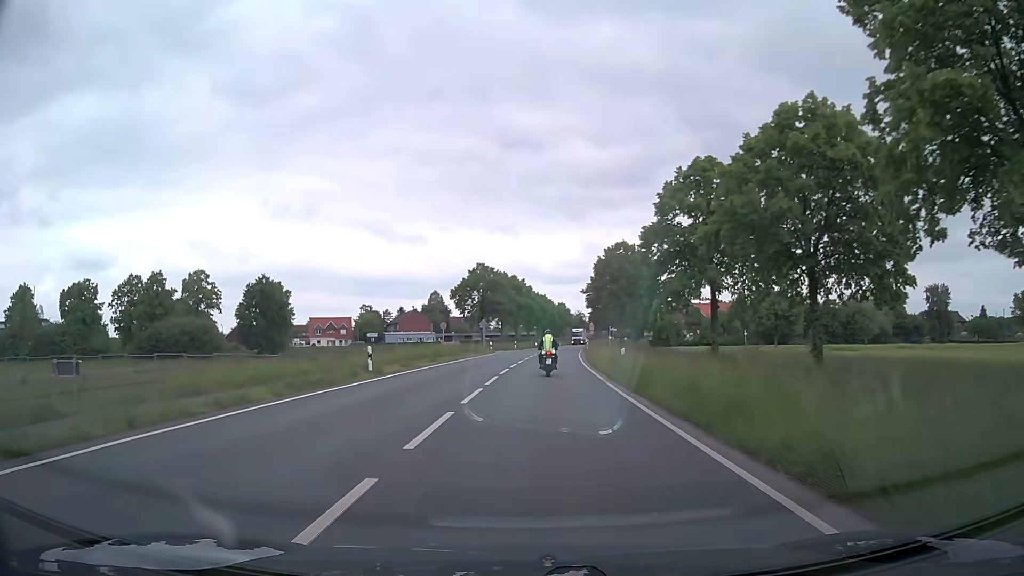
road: secondary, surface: asphalt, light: Day
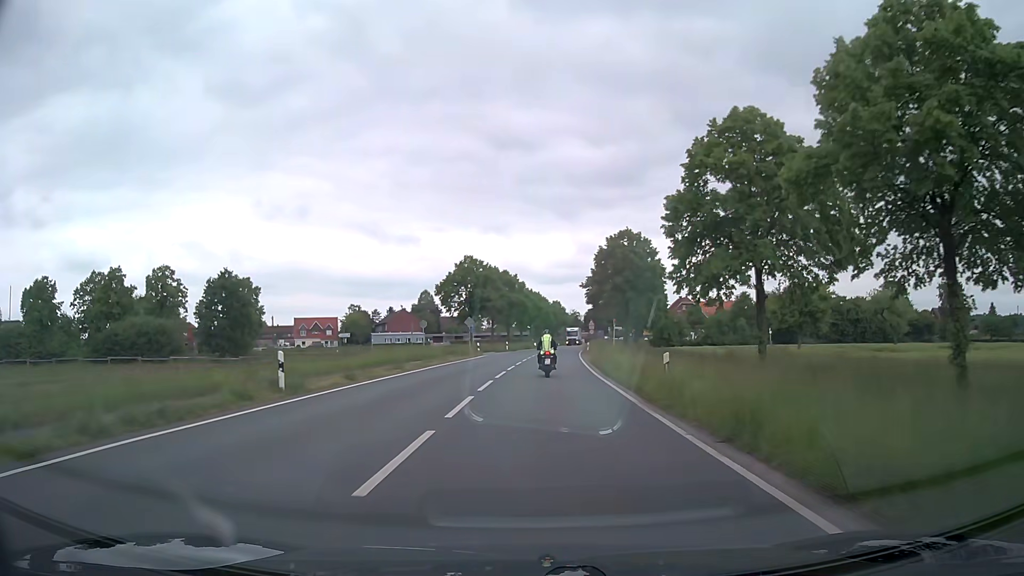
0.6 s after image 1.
(+0.1, +8.3) m; +1°
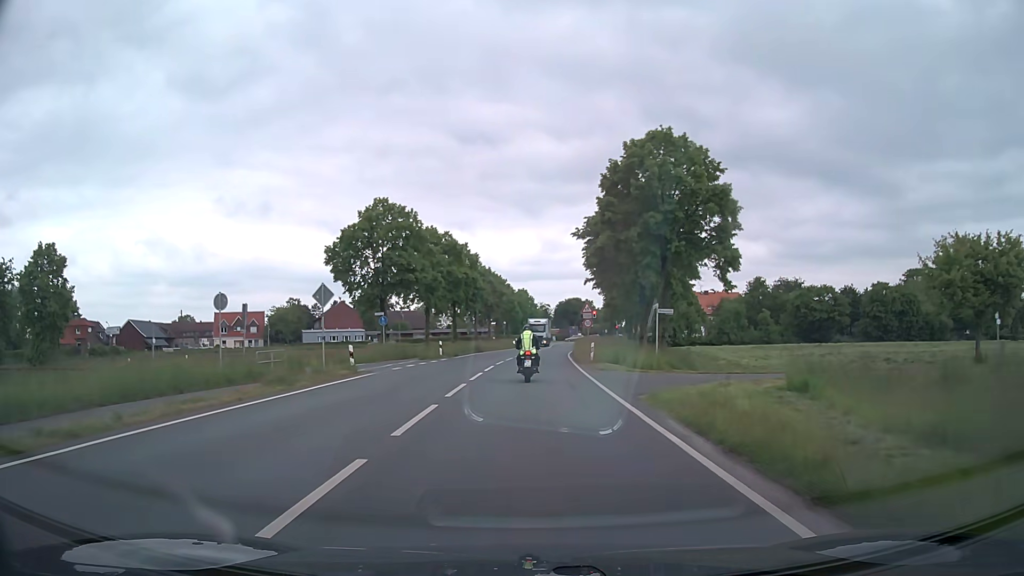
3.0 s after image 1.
(+1.0, +32.5) m; +3°
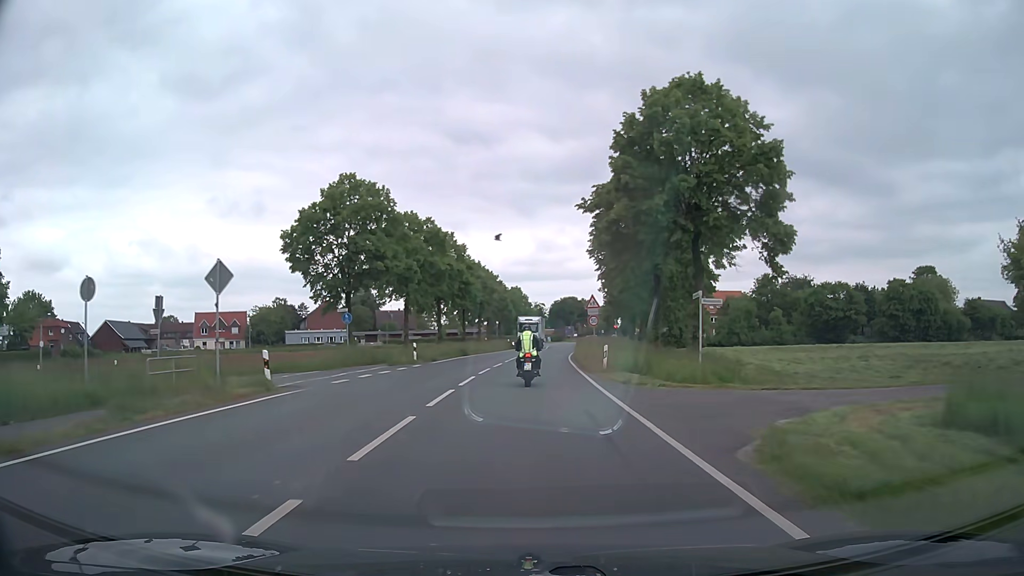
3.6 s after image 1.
(0.0, +7.8) m; +1°
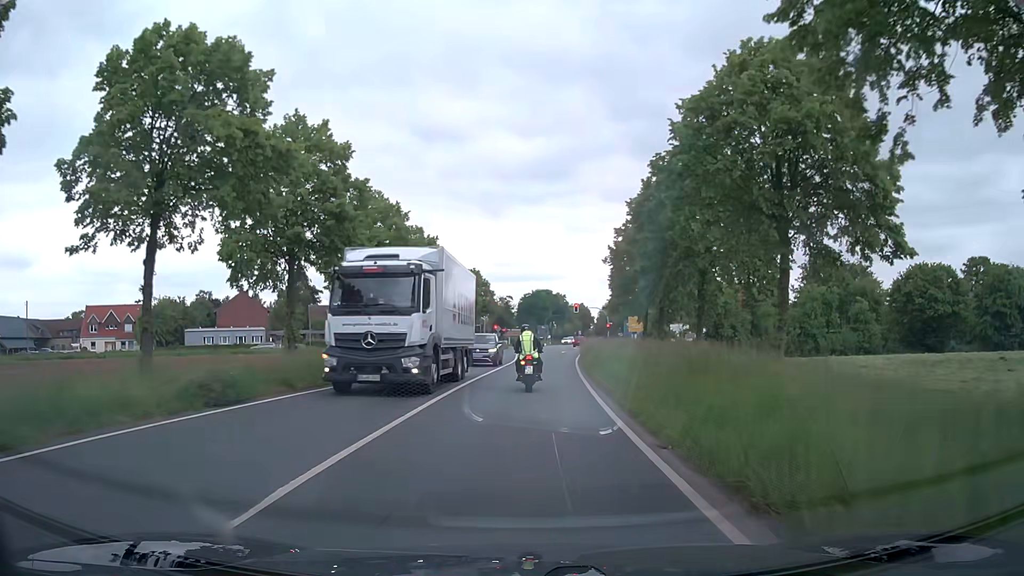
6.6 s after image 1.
(+0.6, +34.7) m; +2°
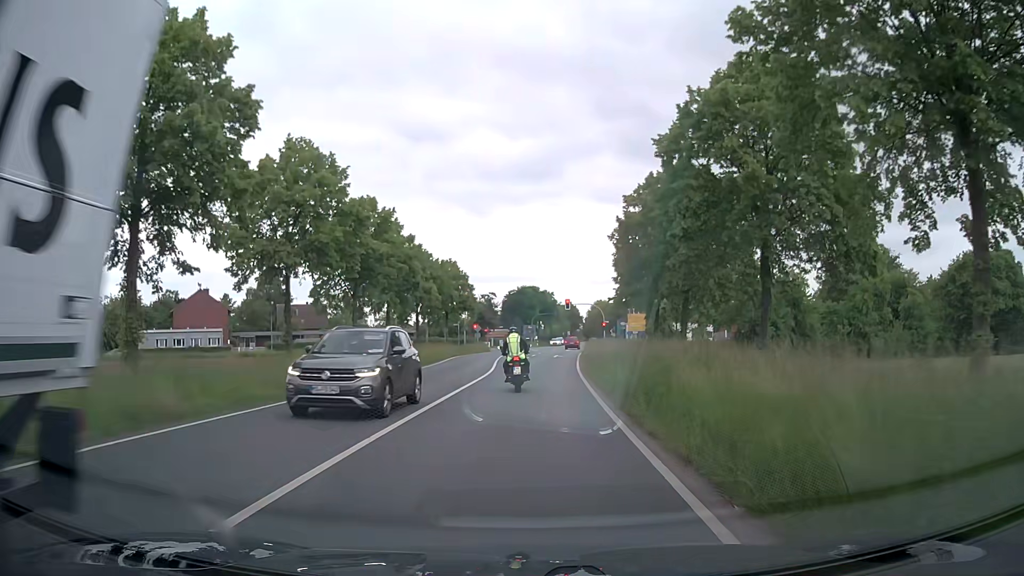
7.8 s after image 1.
(+0.2, +12.4) m; +1°
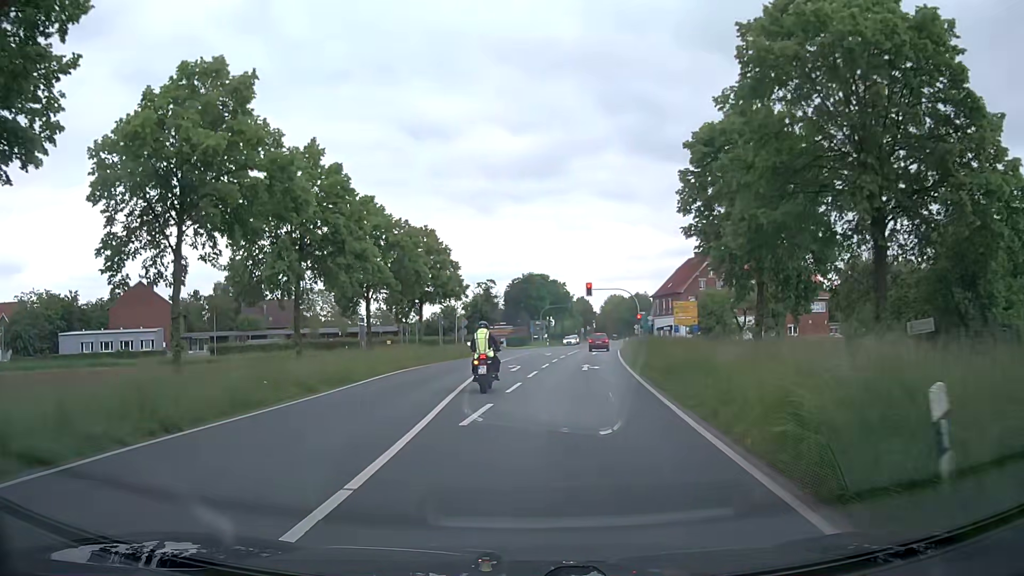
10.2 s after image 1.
(+0.2, +23.2) m; -1°
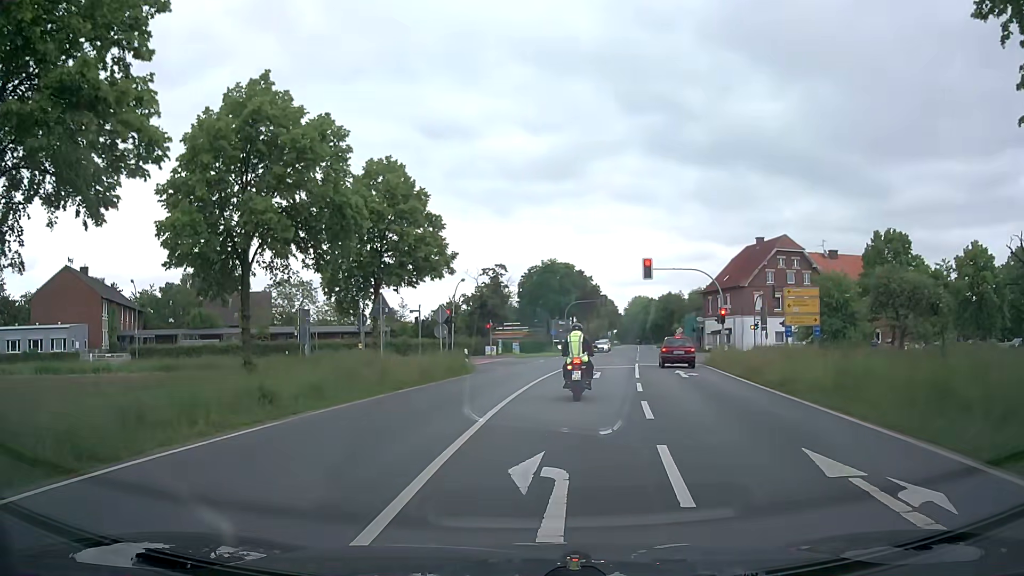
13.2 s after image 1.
(-0.5, +22.7) m; -1°
(0, +10) (+1, +20) (+3, +30) (+4, +40) (+6, +50) (+2, +58) (-8, +60) (-18, +59) (-27, +55) (-37, +52) m
